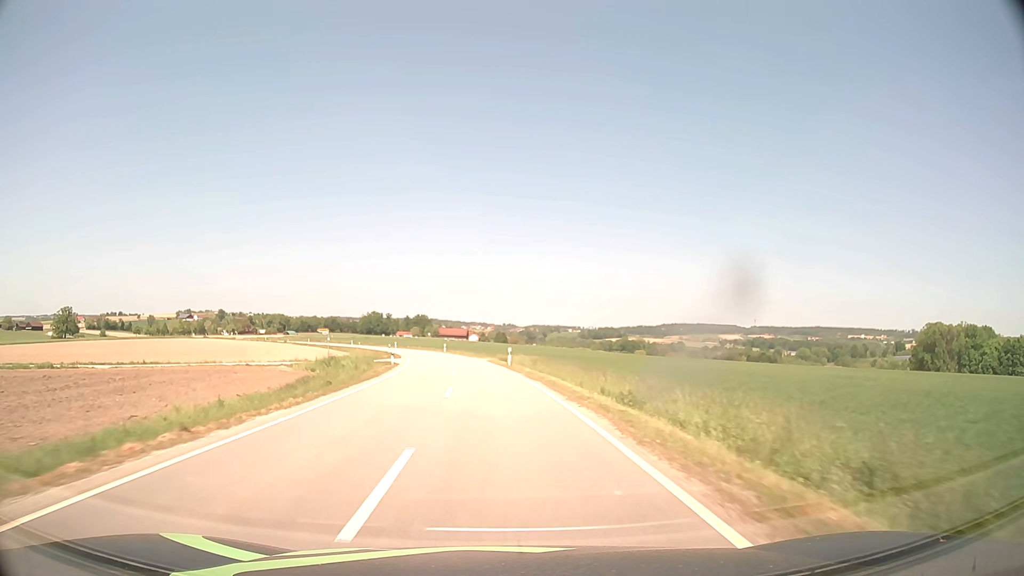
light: Day
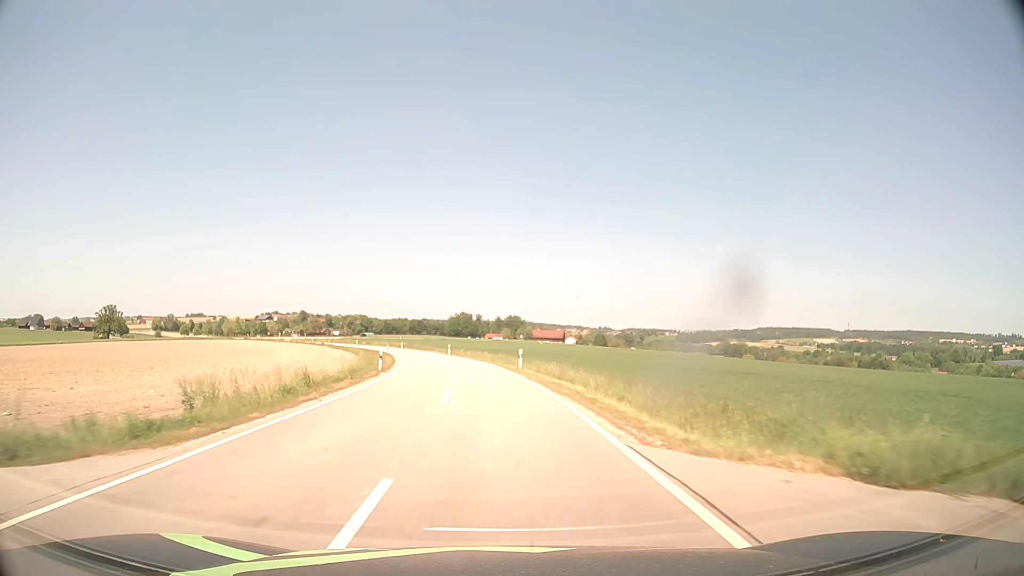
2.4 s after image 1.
(-3.4, +50.6) m; -8°
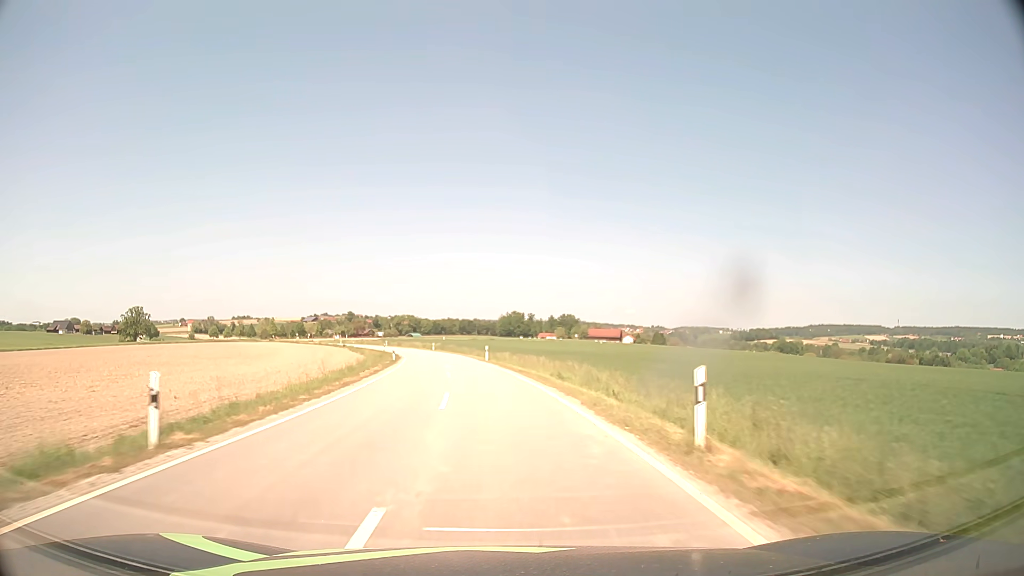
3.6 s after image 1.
(-1.0, +25.6) m; -4°
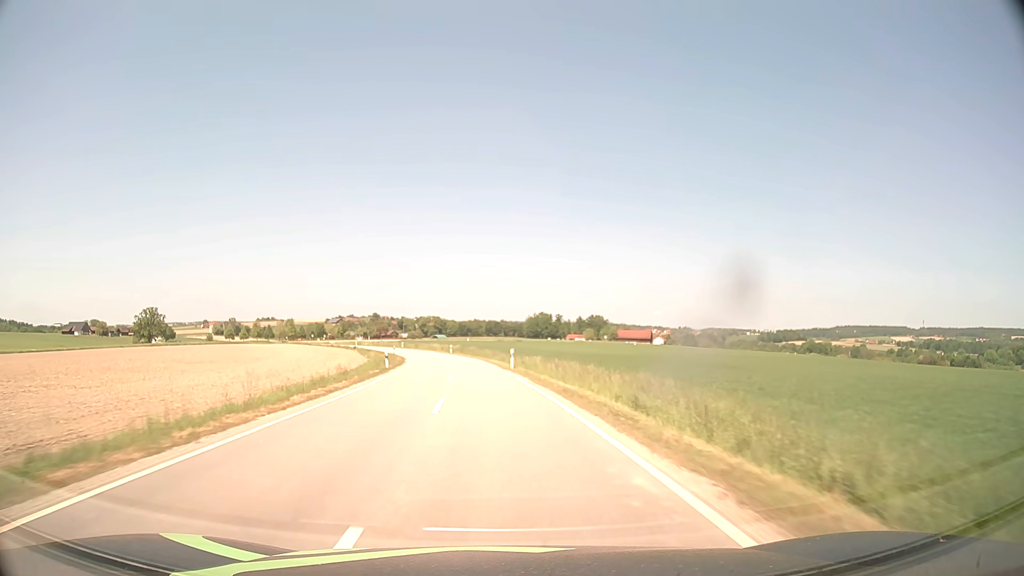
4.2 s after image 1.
(-0.2, +12.8) m; -2°
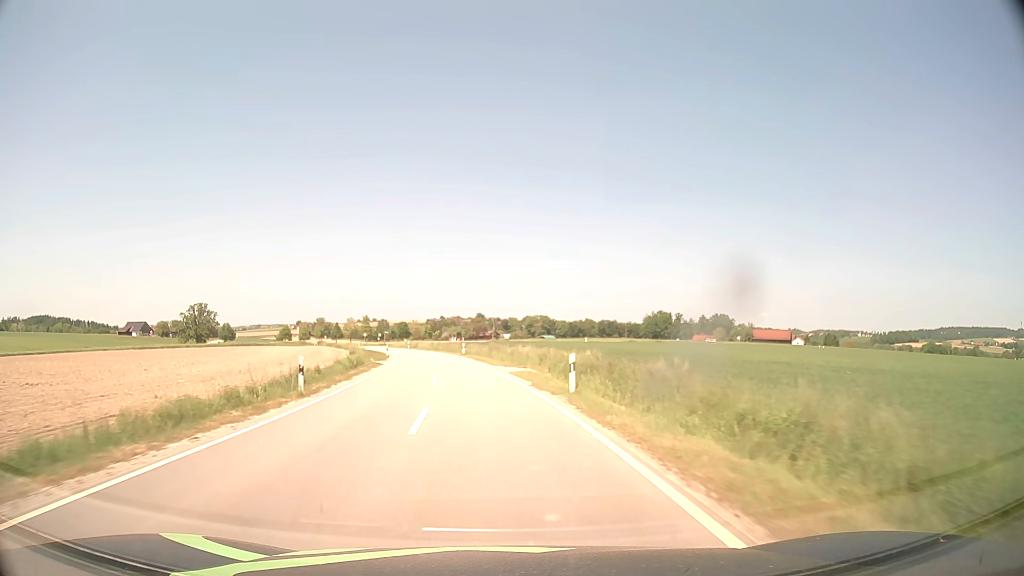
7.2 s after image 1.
(-5.5, +63.8) m; -9°
